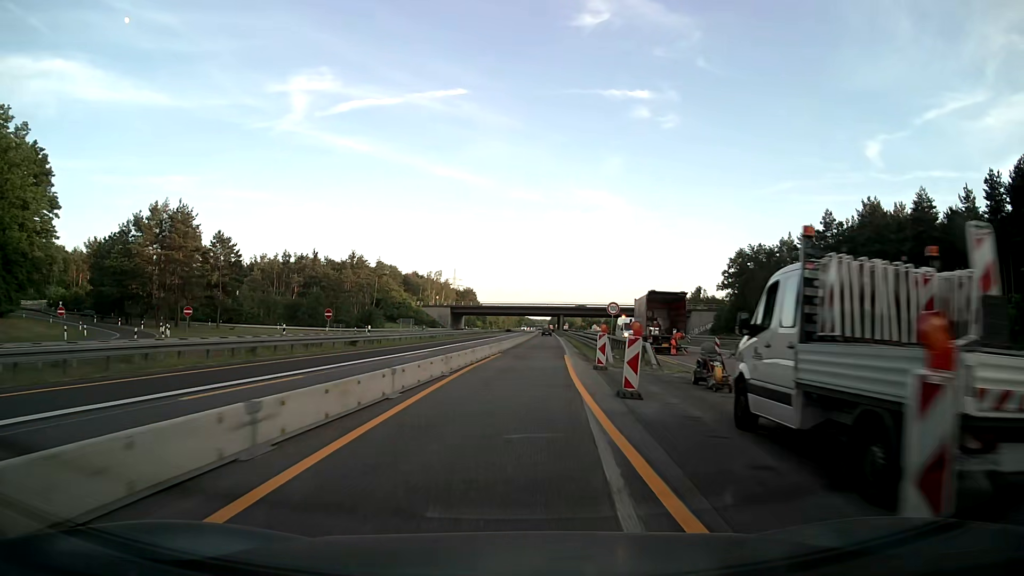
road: motorway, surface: asphalt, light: Day
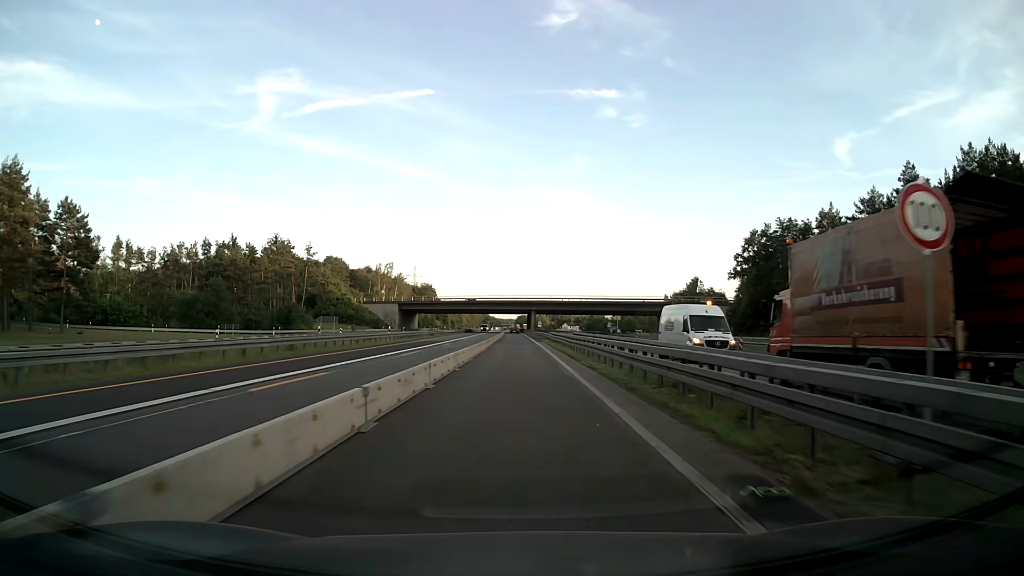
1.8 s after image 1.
(+1.2, +34.0) m; +3°
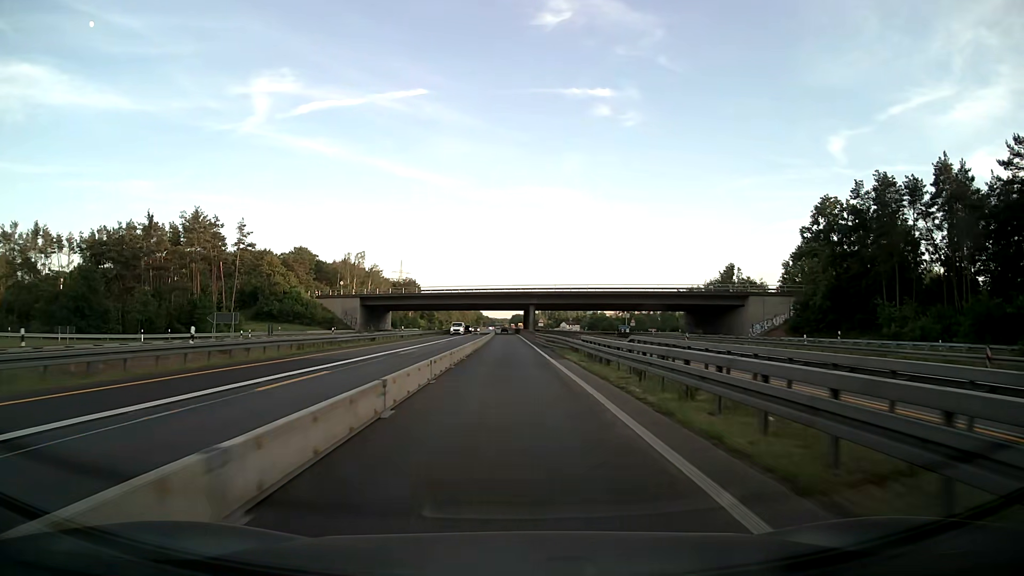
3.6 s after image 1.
(+0.1, +34.9) m; 0°
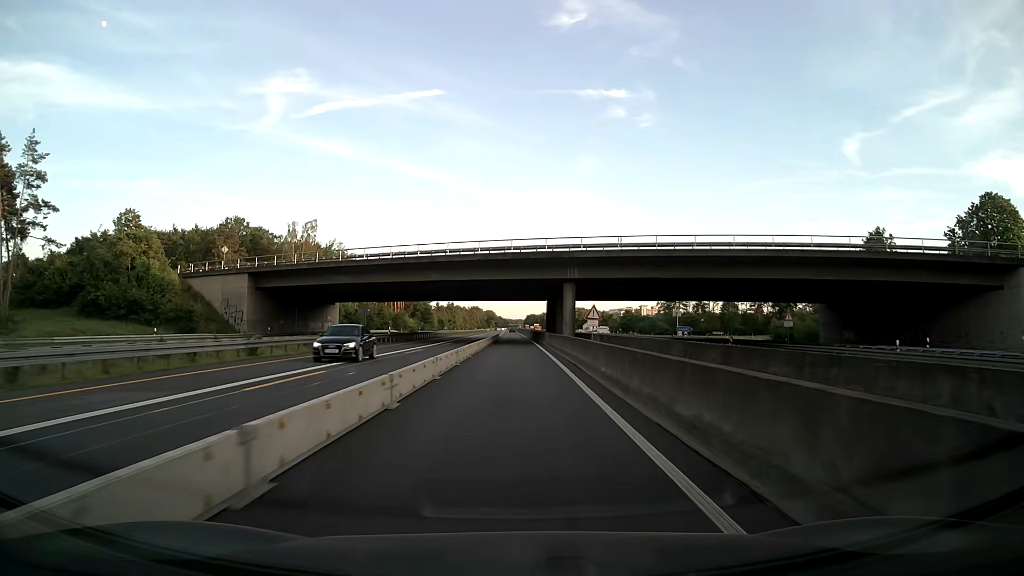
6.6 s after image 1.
(-0.3, +59.4) m; -1°
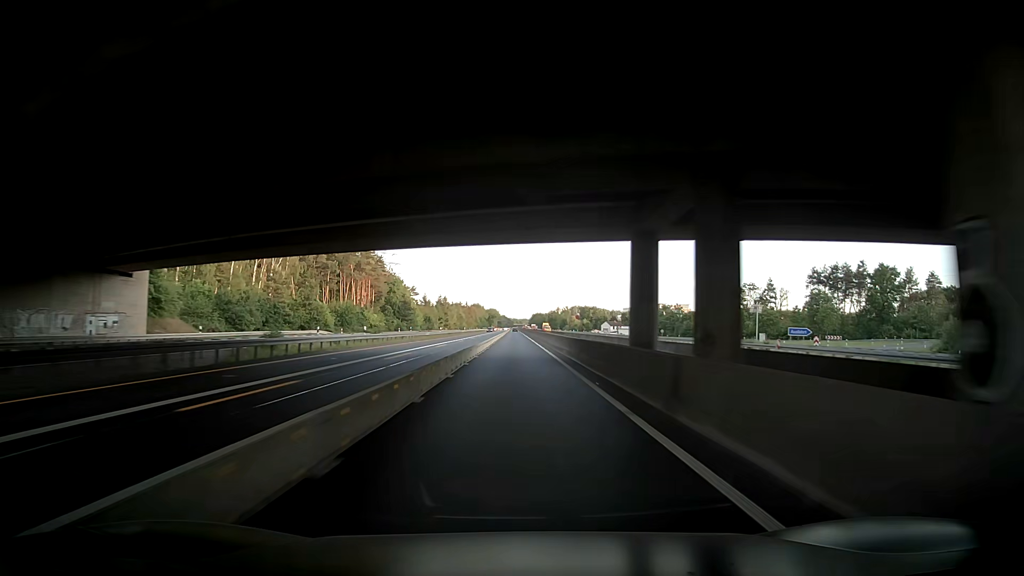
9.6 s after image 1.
(-0.3, +59.3) m; -1°
(0, +10) (0, +20) (0, +30) (0, +40) (0, +50) (0, +60) (0, +70) (0, +80) (0, +90) (0, +100) m
